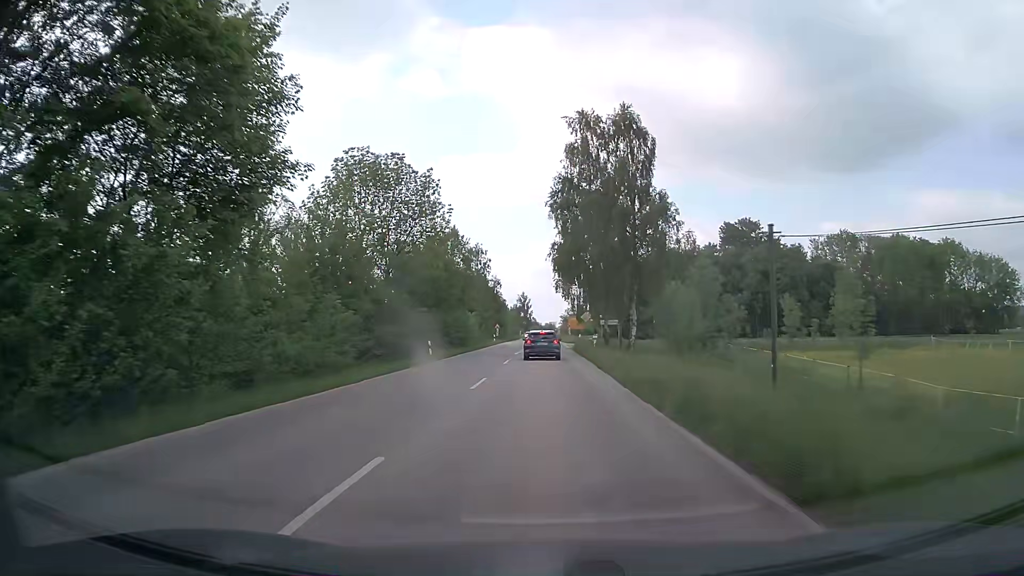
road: secondary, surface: asphalt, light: Day
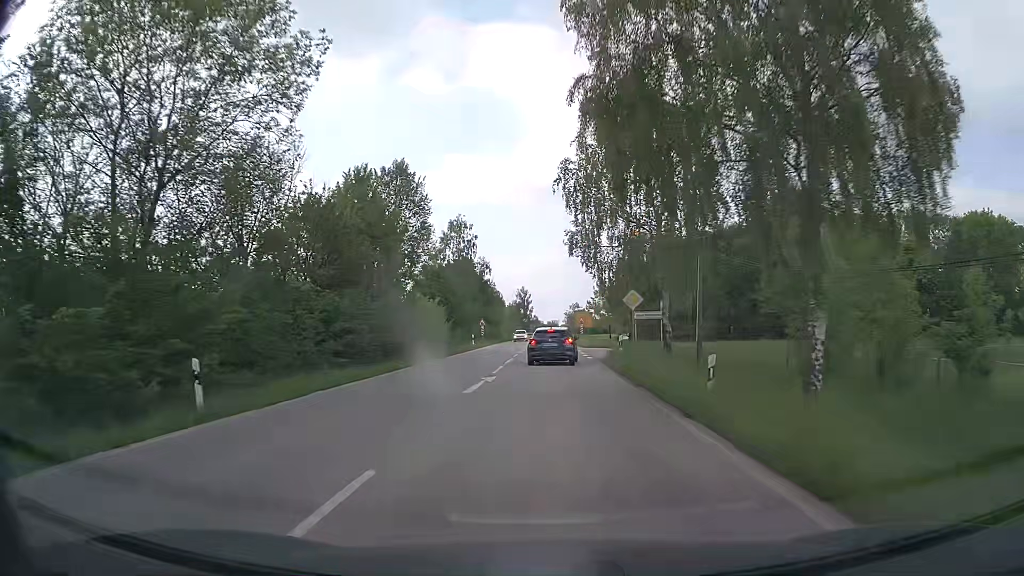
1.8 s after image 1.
(+0.1, +25.7) m; 0°
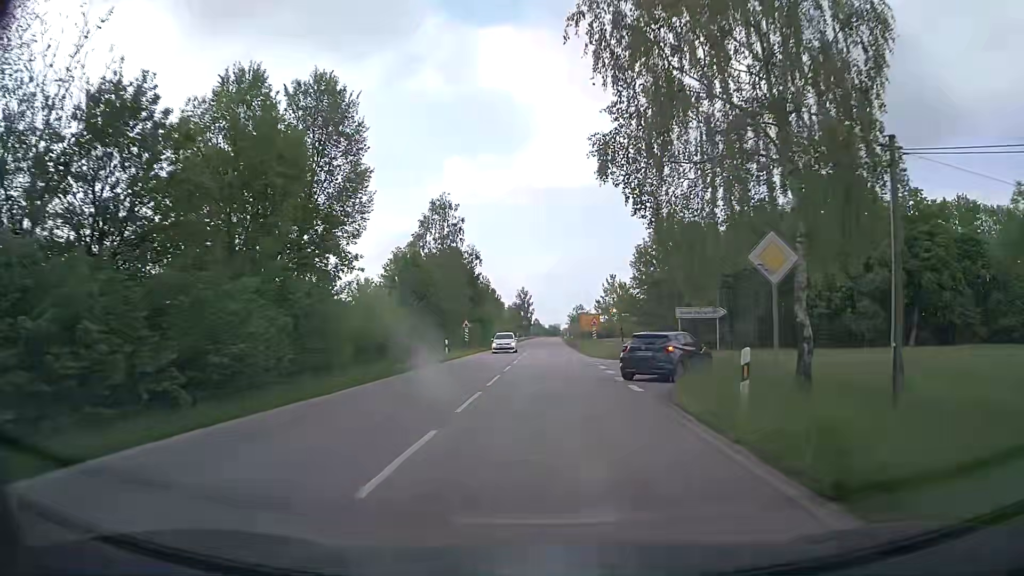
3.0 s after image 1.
(0.0, +15.2) m; 0°
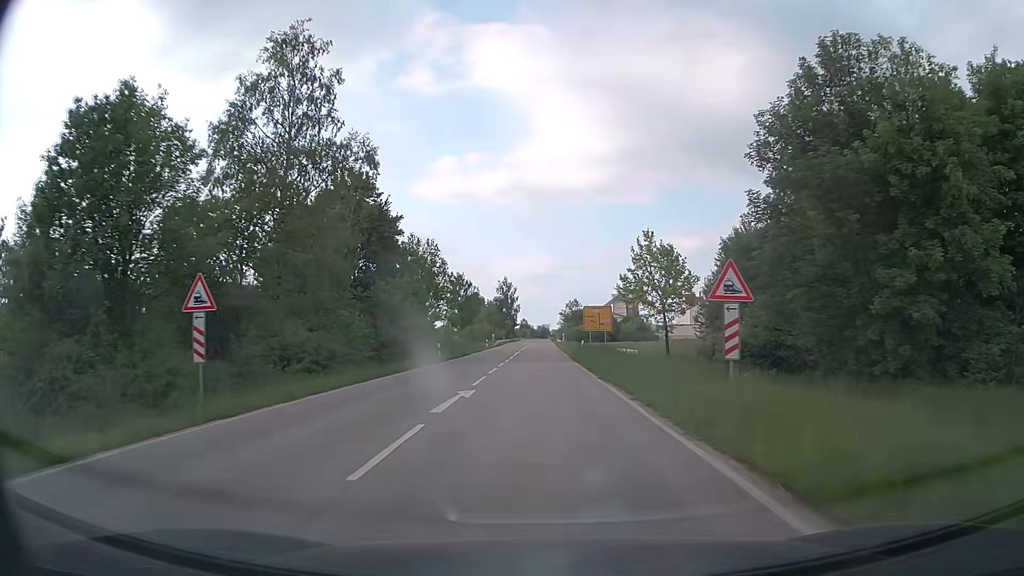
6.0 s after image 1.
(+0.4, +41.6) m; +1°
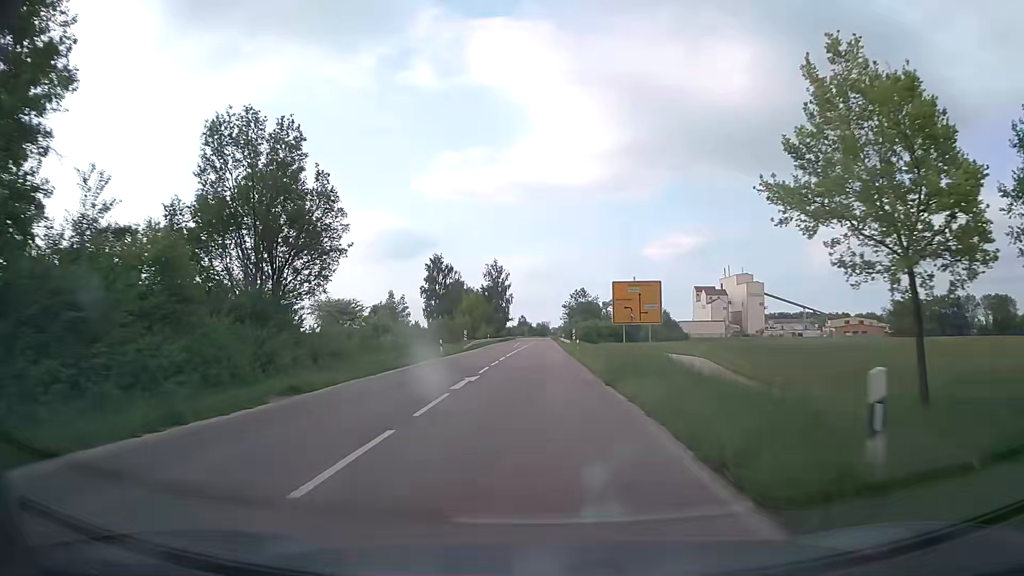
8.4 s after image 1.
(+0.1, +36.7) m; 0°
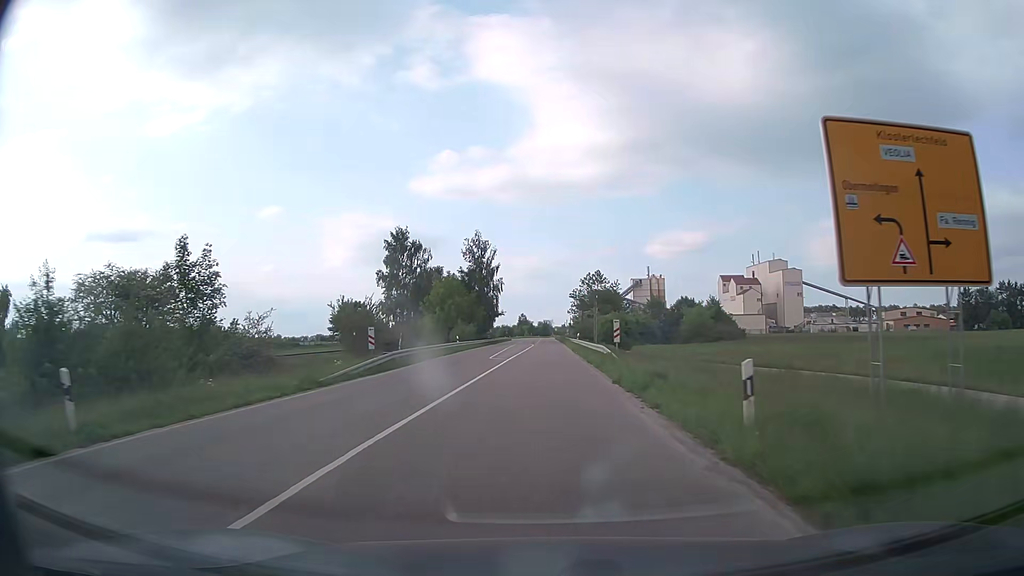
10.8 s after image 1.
(+0.1, +38.0) m; 0°
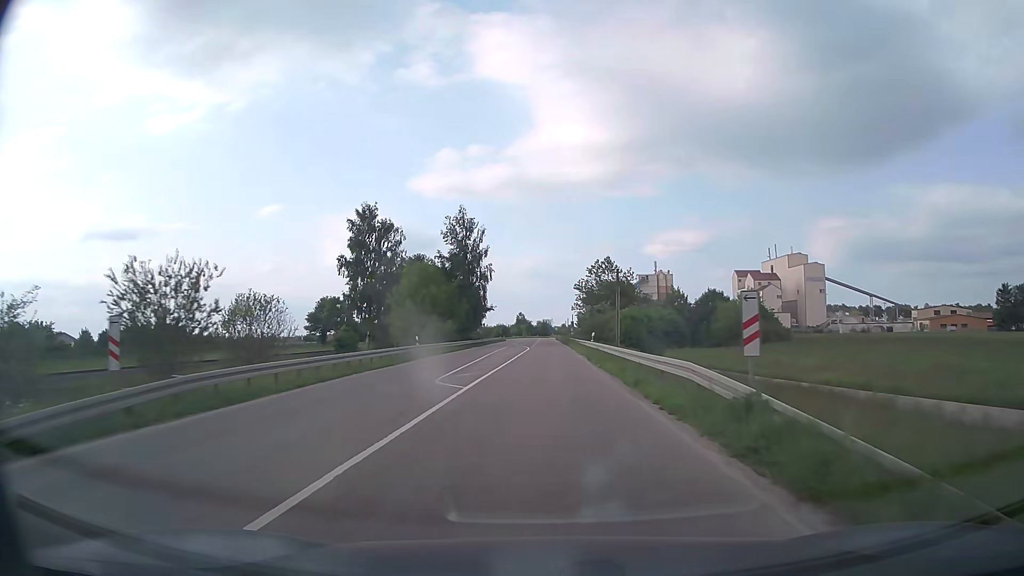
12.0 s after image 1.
(0.0, +19.3) m; 0°
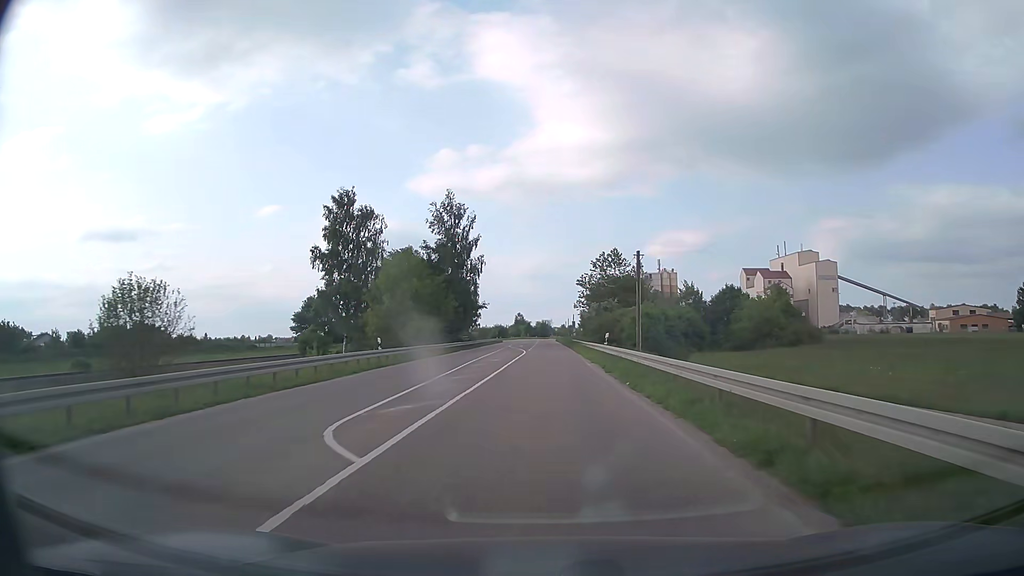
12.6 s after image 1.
(0.0, +9.6) m; 0°
(0, +10) (0, +20) (0, +30) (0, +40) (0, +50) (0, +60) (0, +70) (0, +80) (0, +90) (0, +100) m
